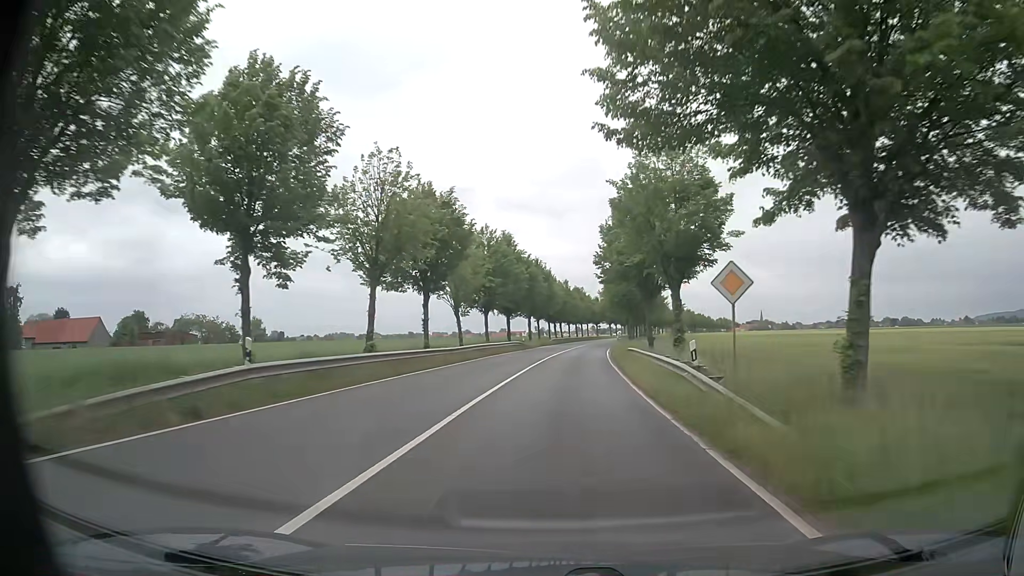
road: primary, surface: asphalt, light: Day
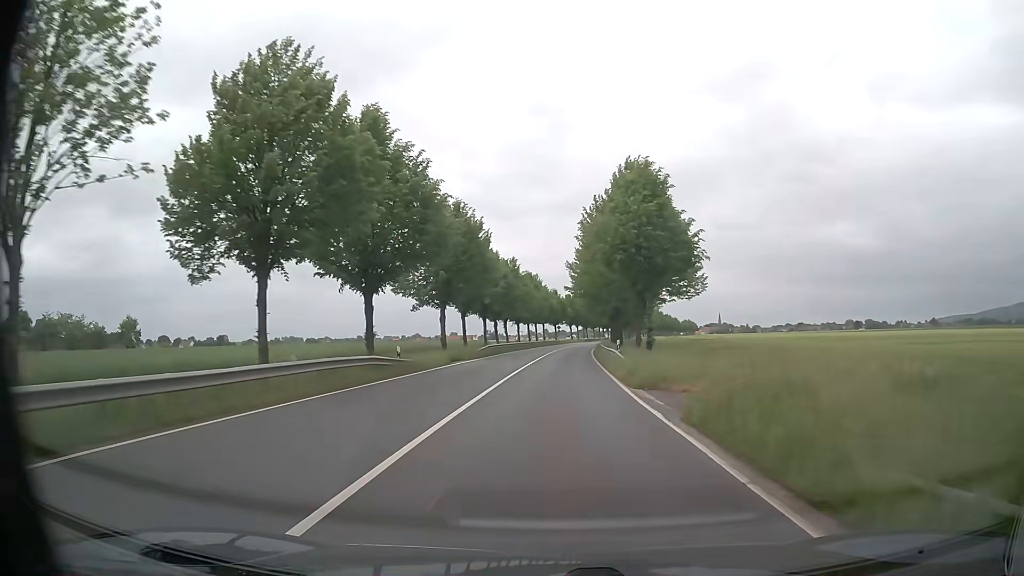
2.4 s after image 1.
(+1.7, +38.7) m; +4°
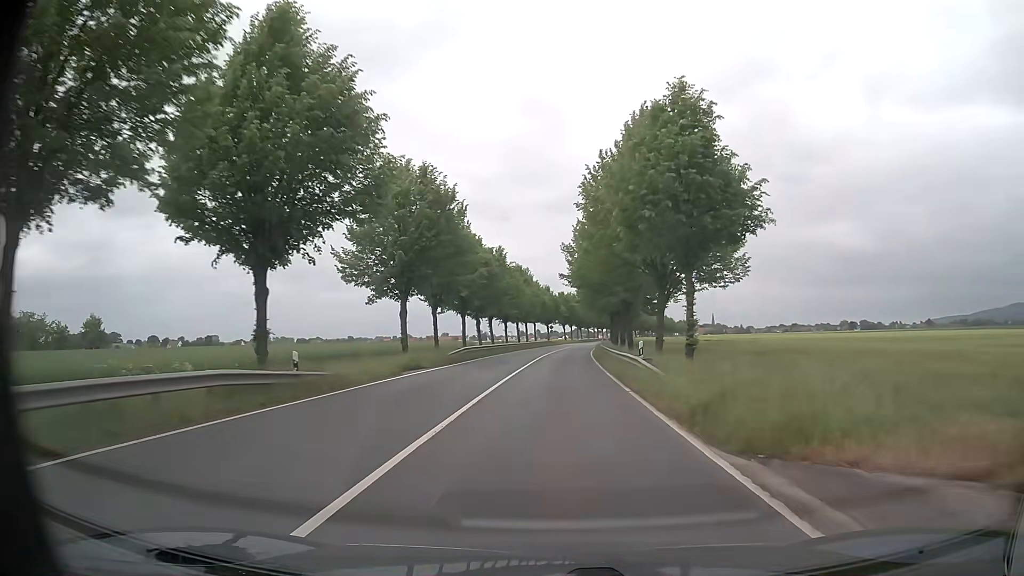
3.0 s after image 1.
(+0.2, +10.5) m; +2°
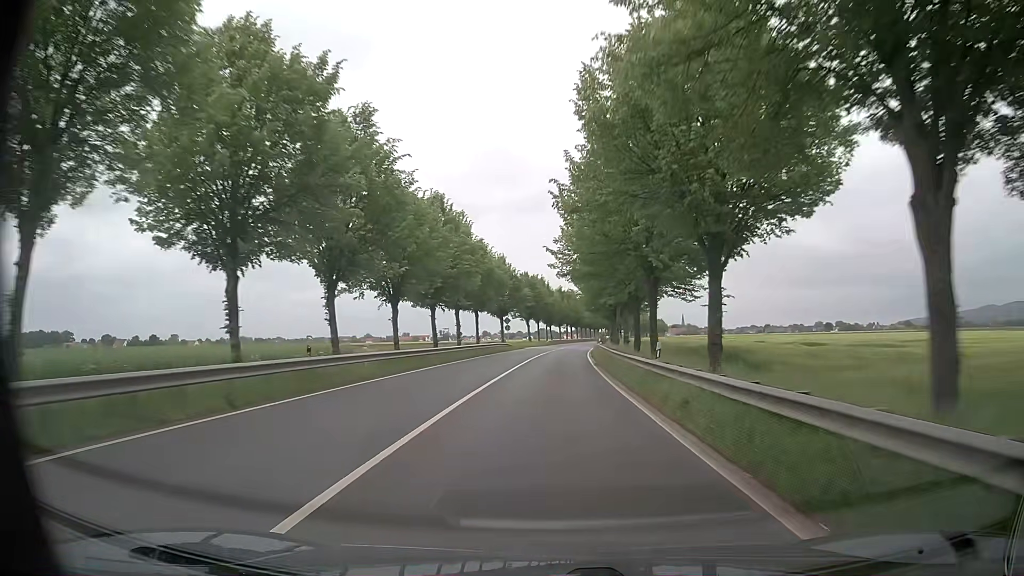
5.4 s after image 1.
(+0.8, +45.1) m; +3°
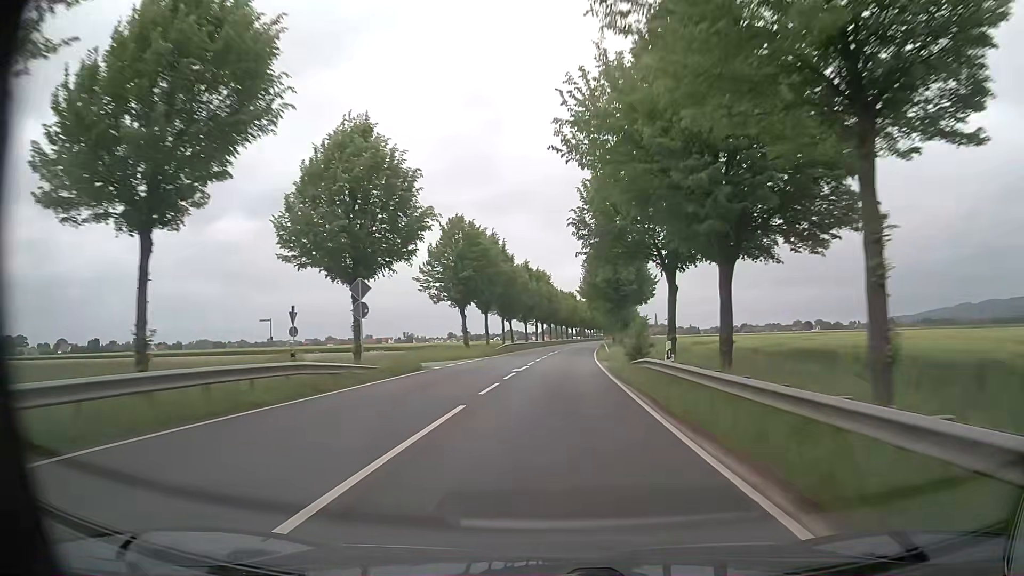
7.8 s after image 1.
(+1.0, +49.6) m; +3°
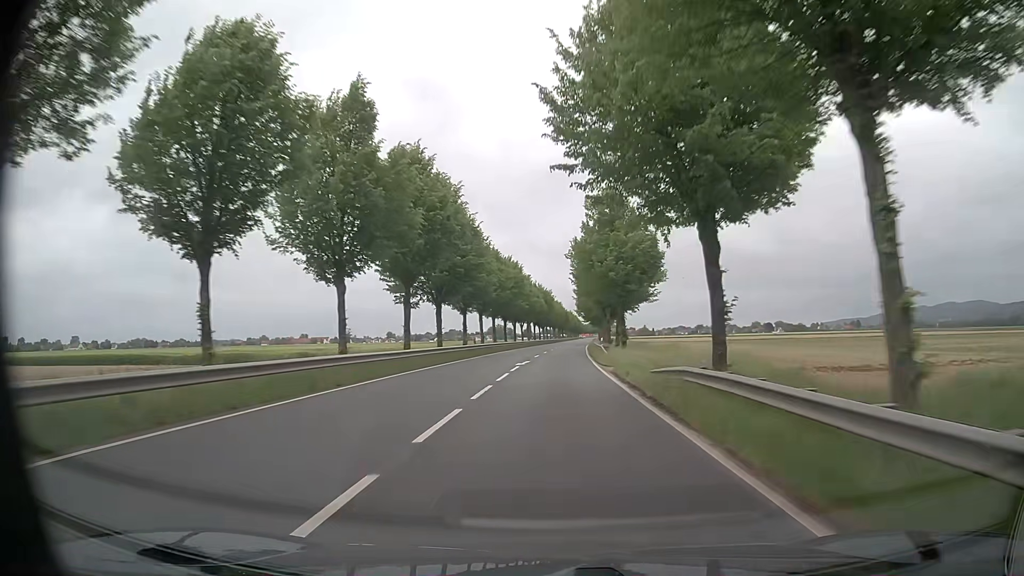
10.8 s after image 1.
(+3.0, +67.9) m; +5°
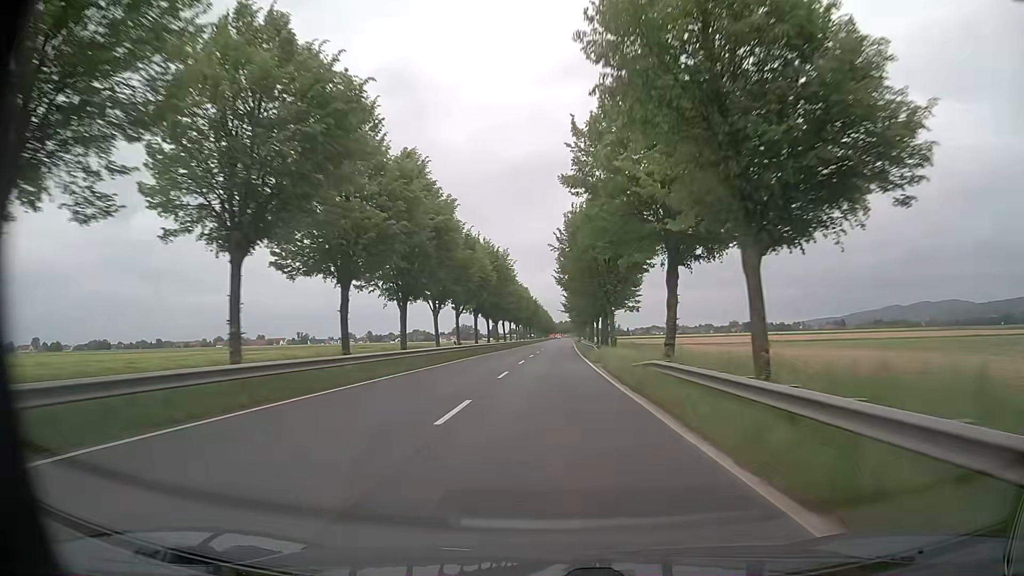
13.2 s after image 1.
(+1.3, +58.8) m; +3°
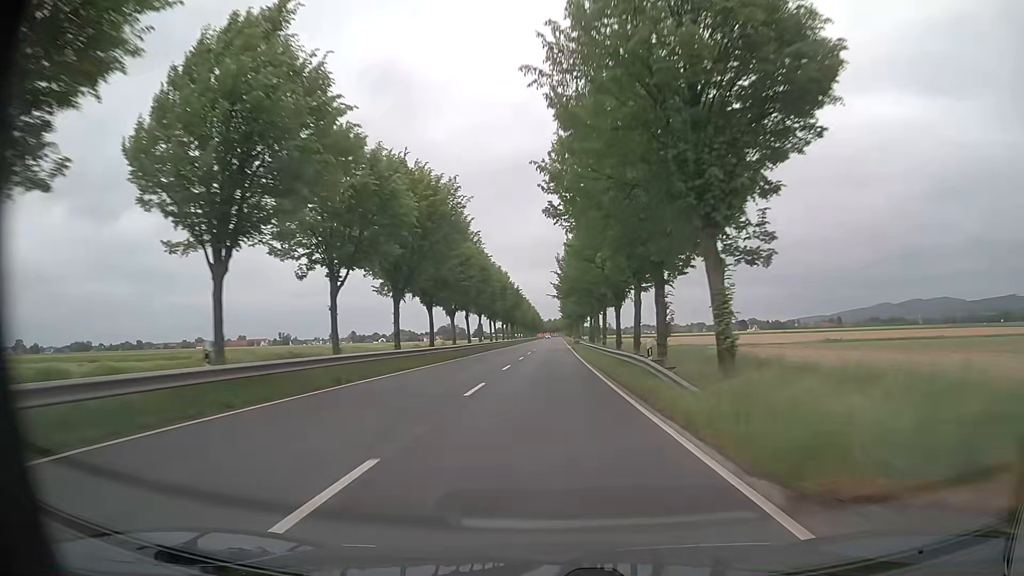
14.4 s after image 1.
(+0.3, +30.8) m; +1°
(0, +10) (0, +20) (0, +30) (0, +40) (+1, +50) (+1, +60) (+1, +70) (+1, +80) (+1, +90) (+2, +100) m
